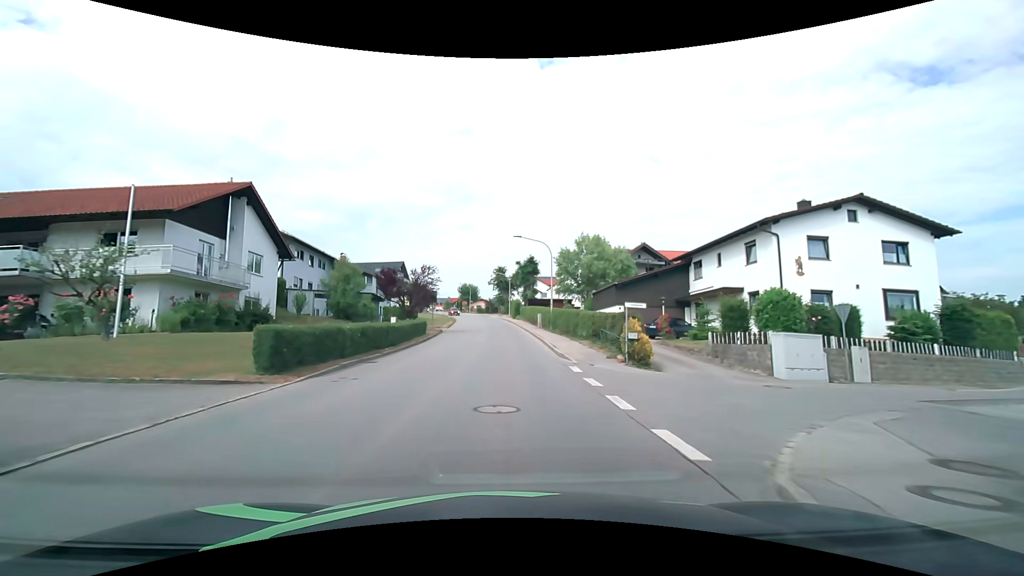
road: tertiary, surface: asphalt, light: Day
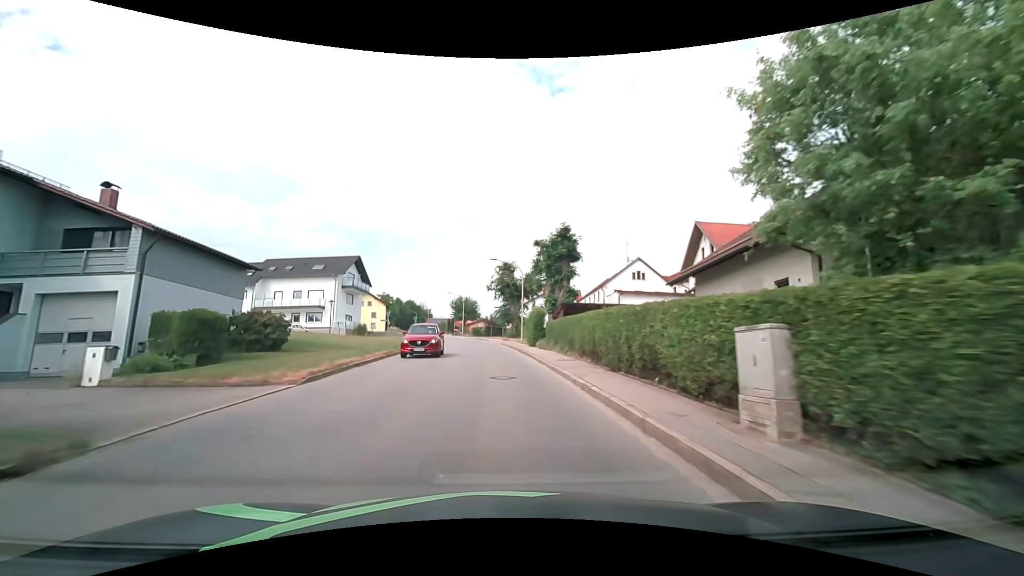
(-0.3, +36.6) m; -1°
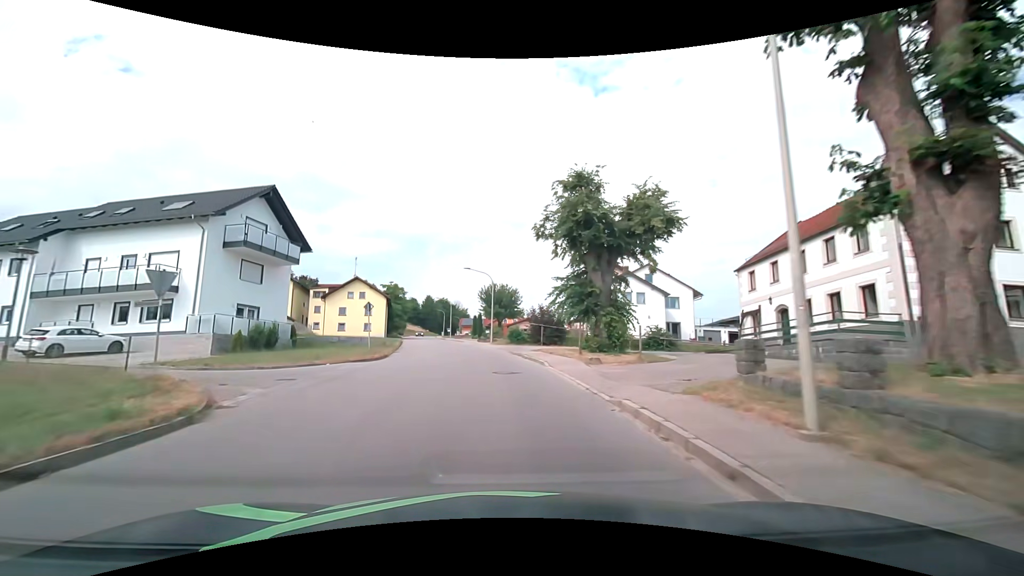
(-1.4, +36.8) m; -5°
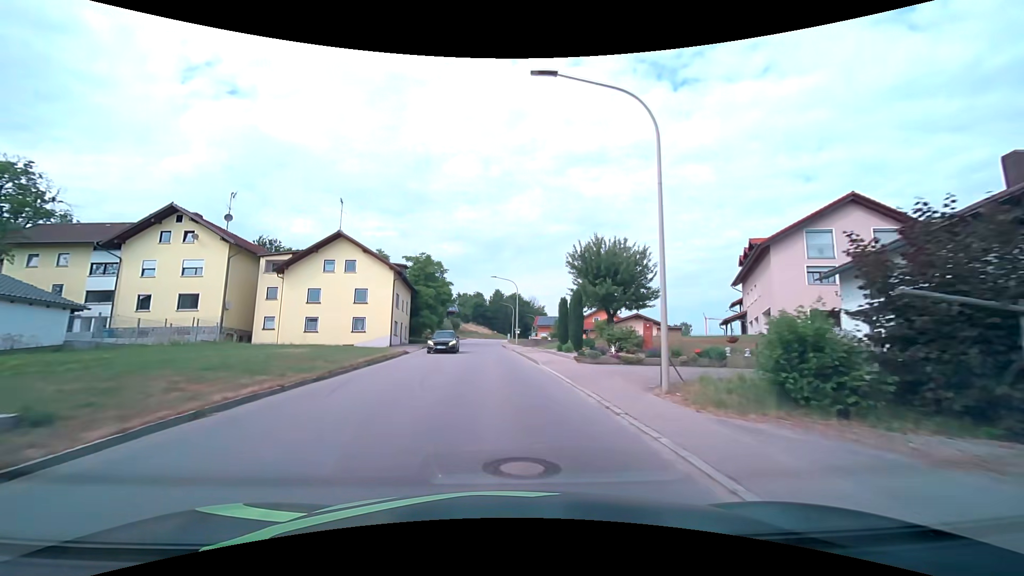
(-2.8, +37.5) m; -9°
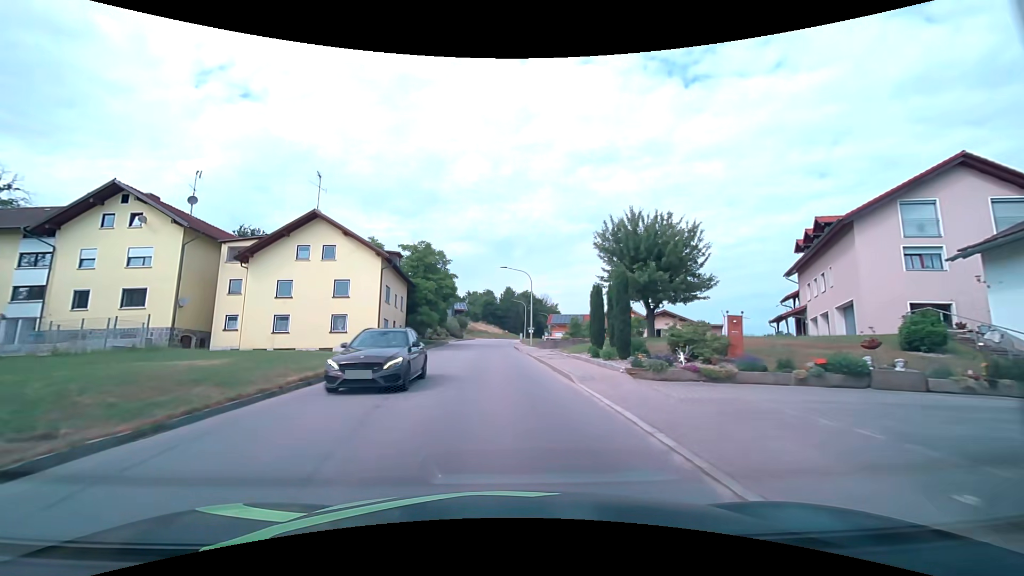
(-0.1, +7.6) m; -1°
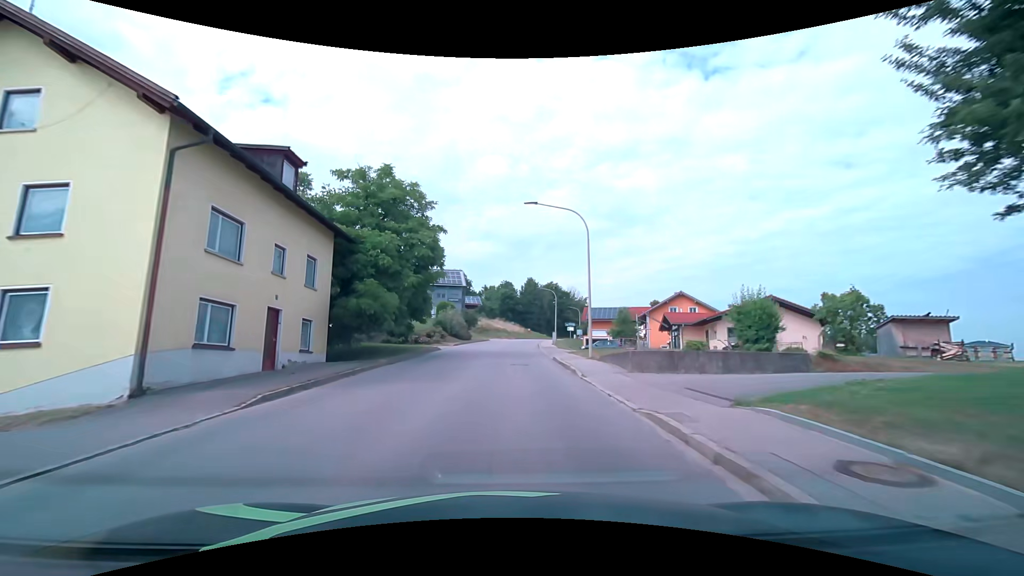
(-0.6, +22.9) m; -2°
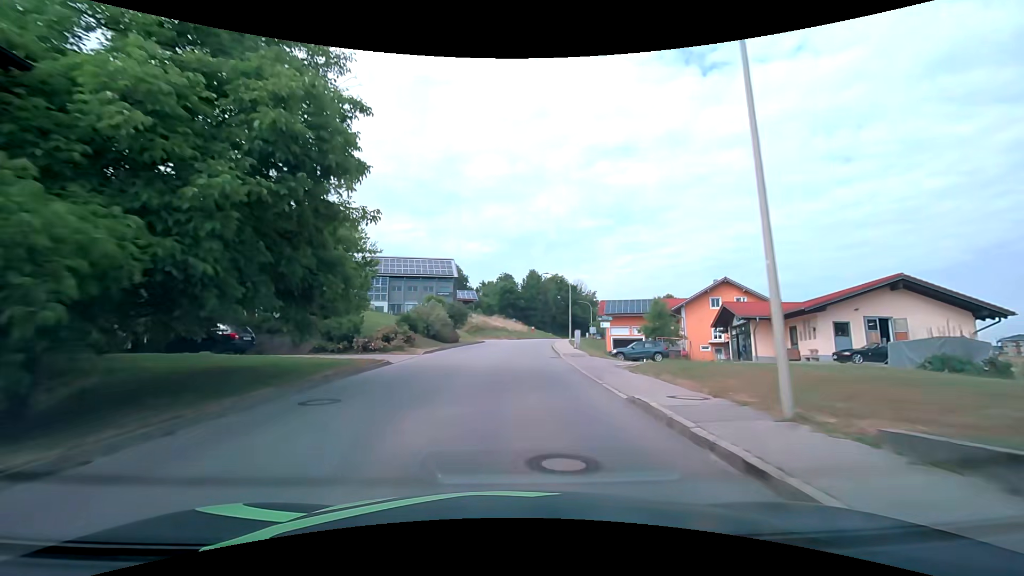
(0.0, +15.3) m; 0°
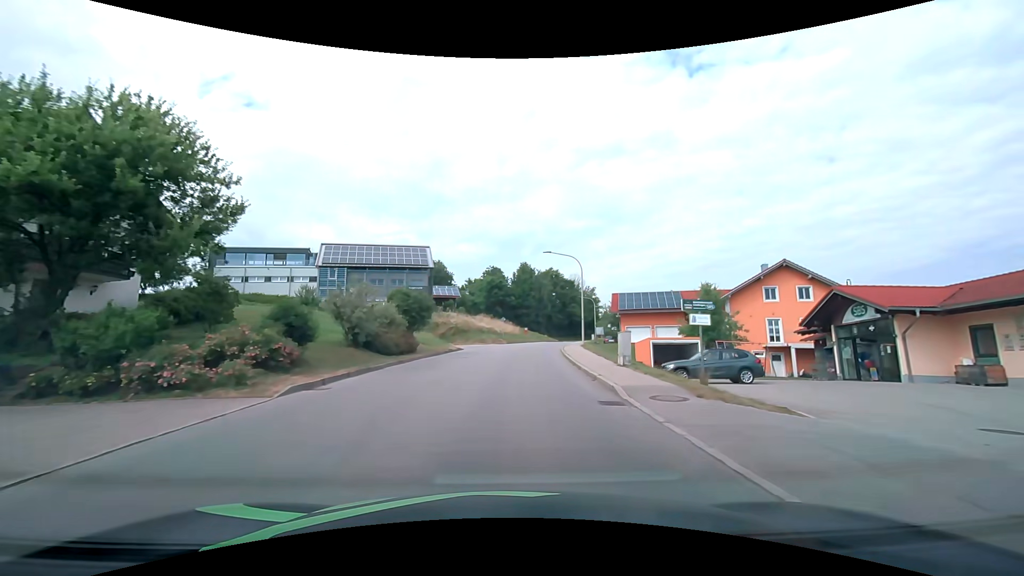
(+0.2, +15.3) m; +1°
(0, +10) (0, +20) (+1, +30) (+2, +40) (+4, +50) (+5, +60) (+7, +69) (+10, +79) (+12, +89) (+15, +98) m
